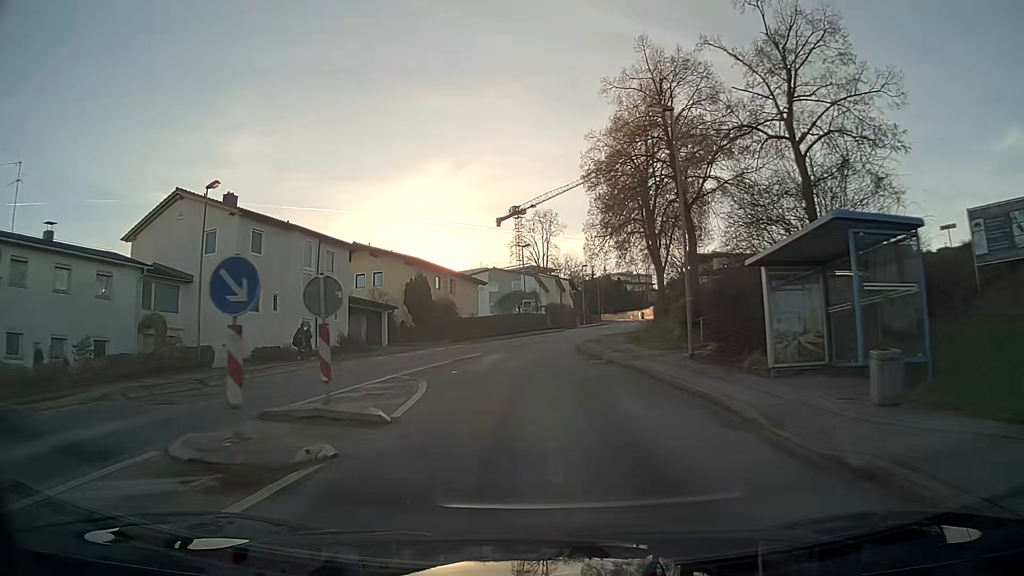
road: residential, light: Day
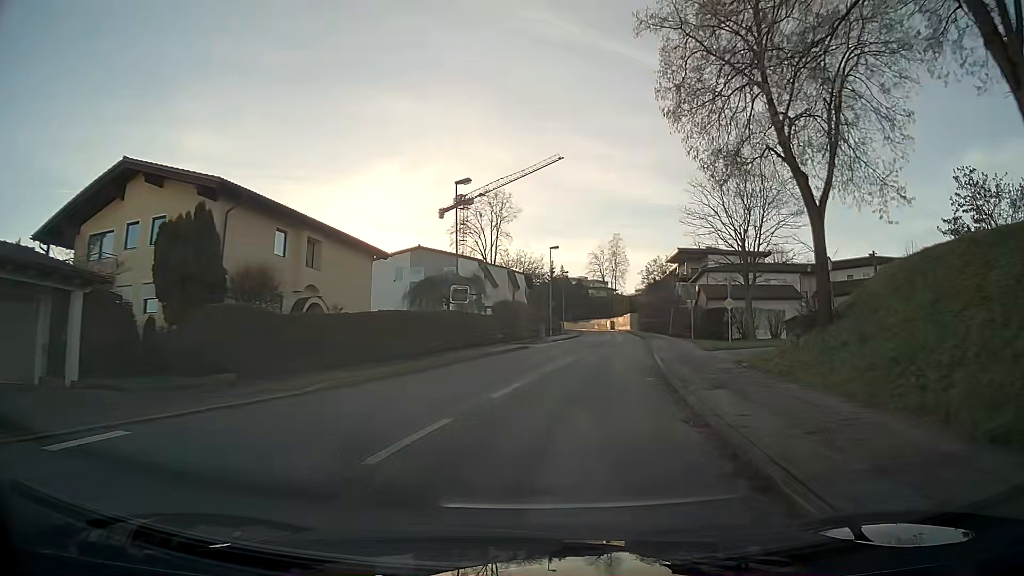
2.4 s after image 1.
(+0.7, +30.7) m; +6°
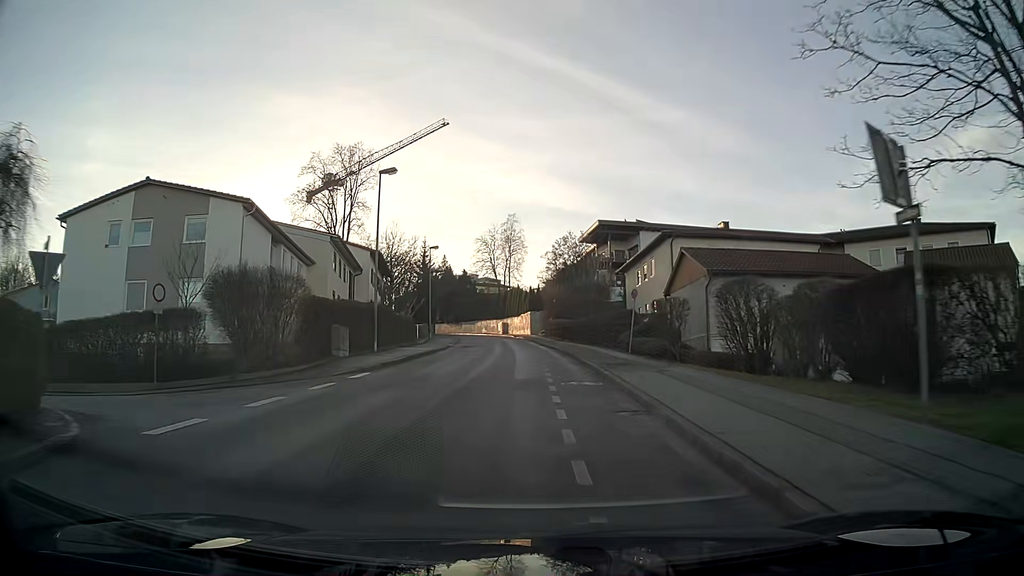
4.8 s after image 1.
(+3.1, +31.5) m; +8°
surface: asphalt
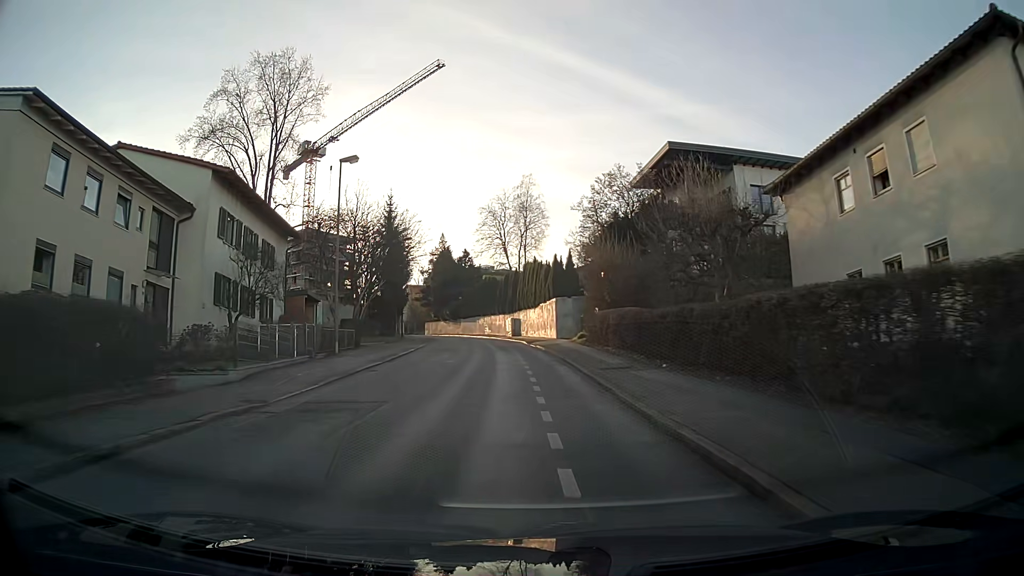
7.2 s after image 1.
(-0.4, +32.6) m; -2°
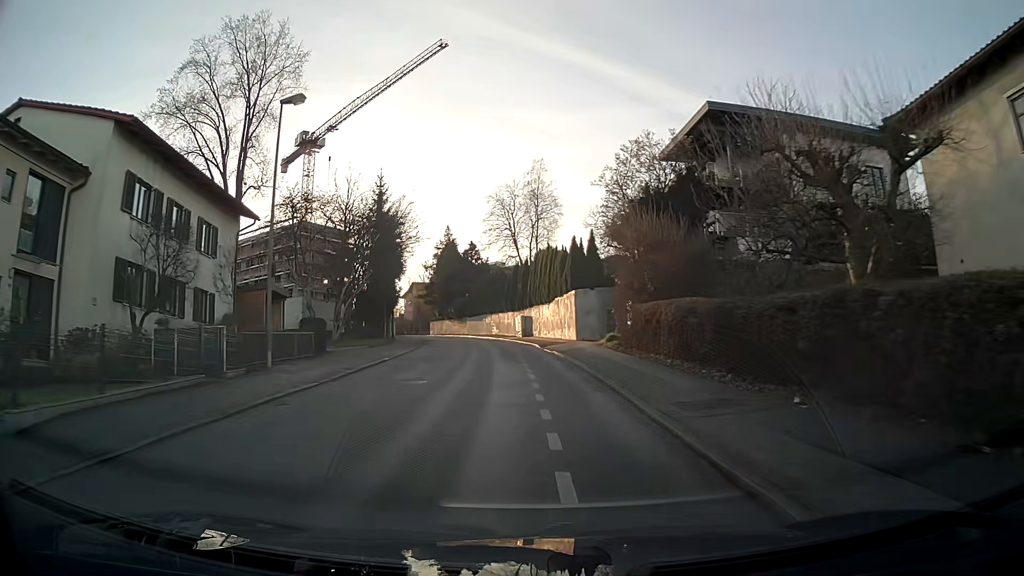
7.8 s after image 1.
(-0.1, +8.2) m; -1°
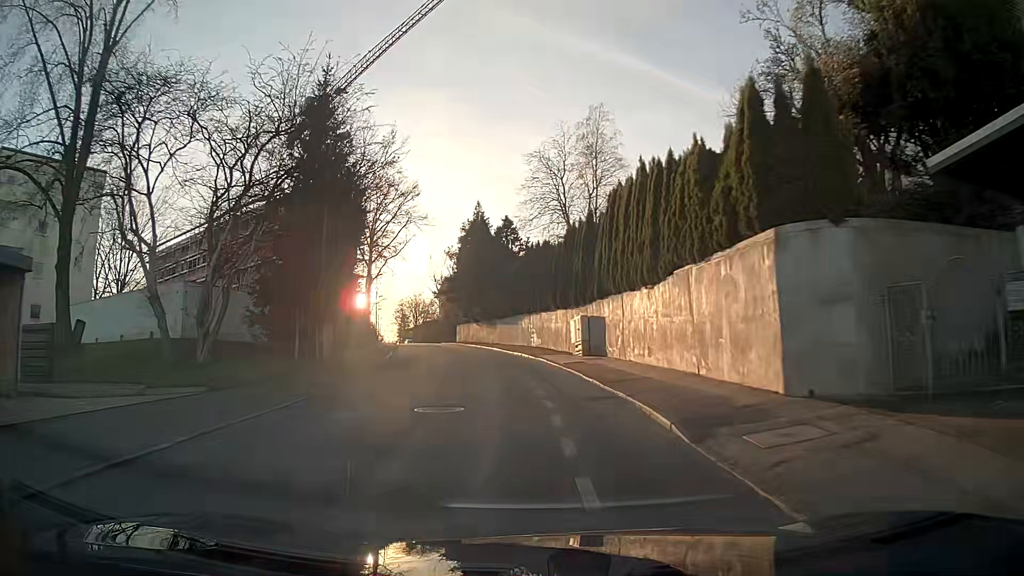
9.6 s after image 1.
(-0.9, +24.0) m; -4°
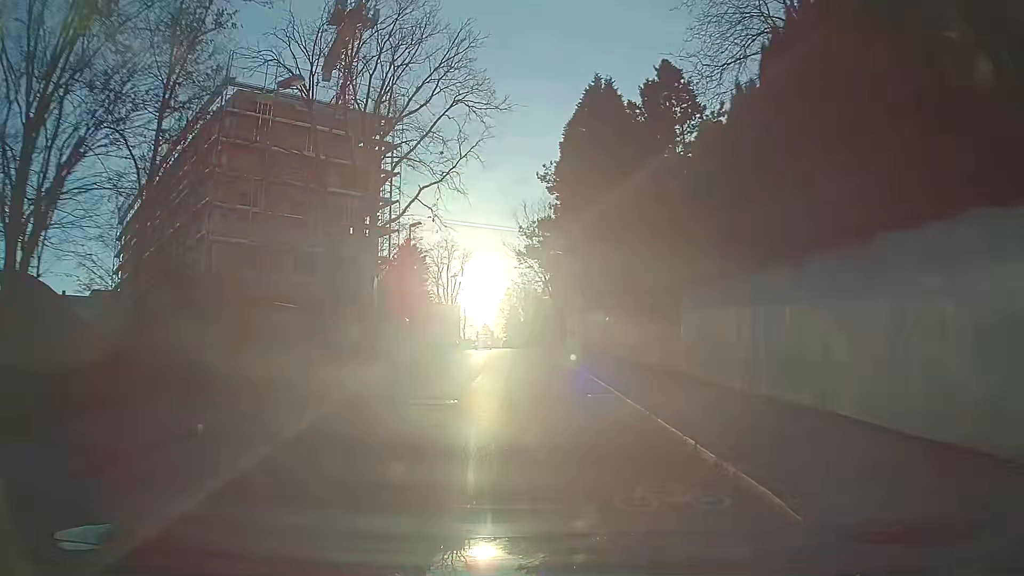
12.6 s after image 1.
(-3.7, +38.5) m; -10°
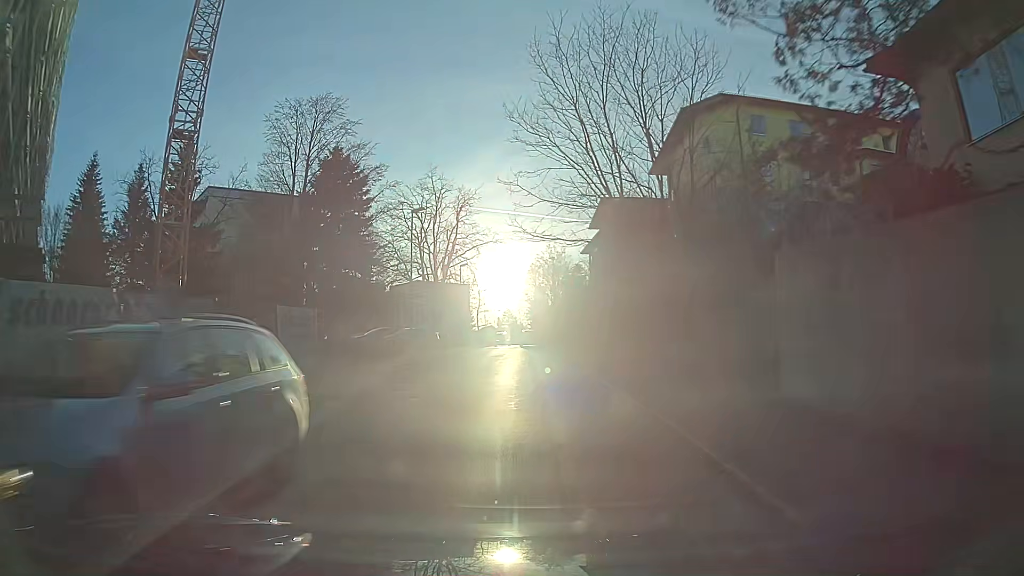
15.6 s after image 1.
(-0.7, +38.0) m; -2°
(0, +10) (0, +20) (0, +30) (0, +40) (-1, +50) (-3, +60) (-3, +70) (-2, +80) (-2, +90) (-4, +100) m
